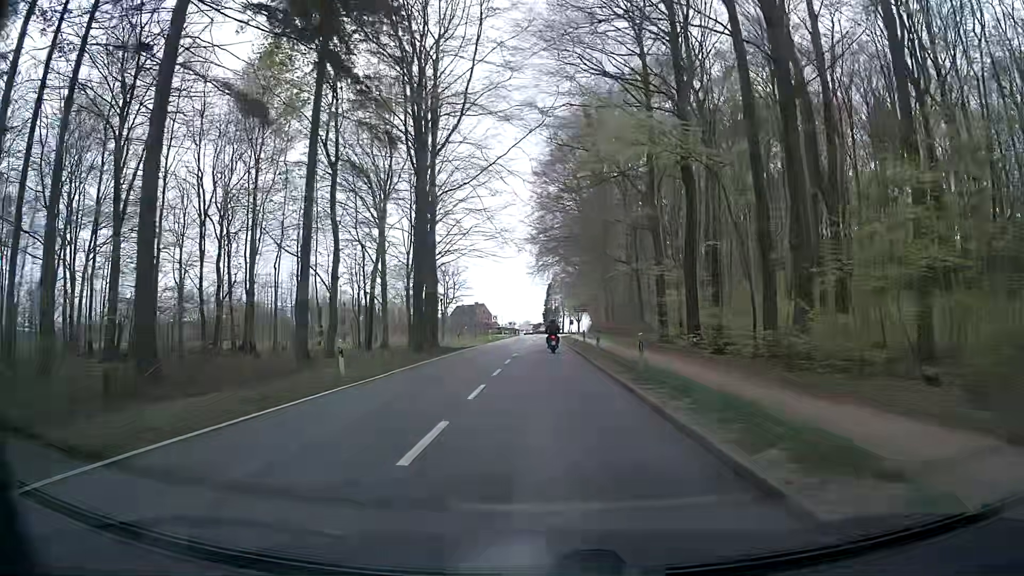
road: secondary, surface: asphalt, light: Day
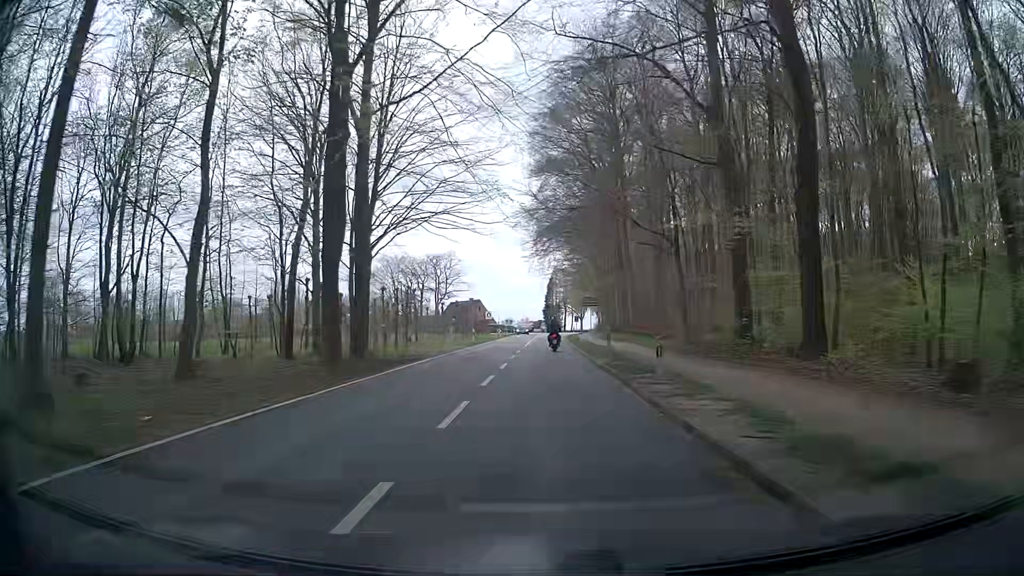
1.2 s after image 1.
(0.0, +15.8) m; +1°
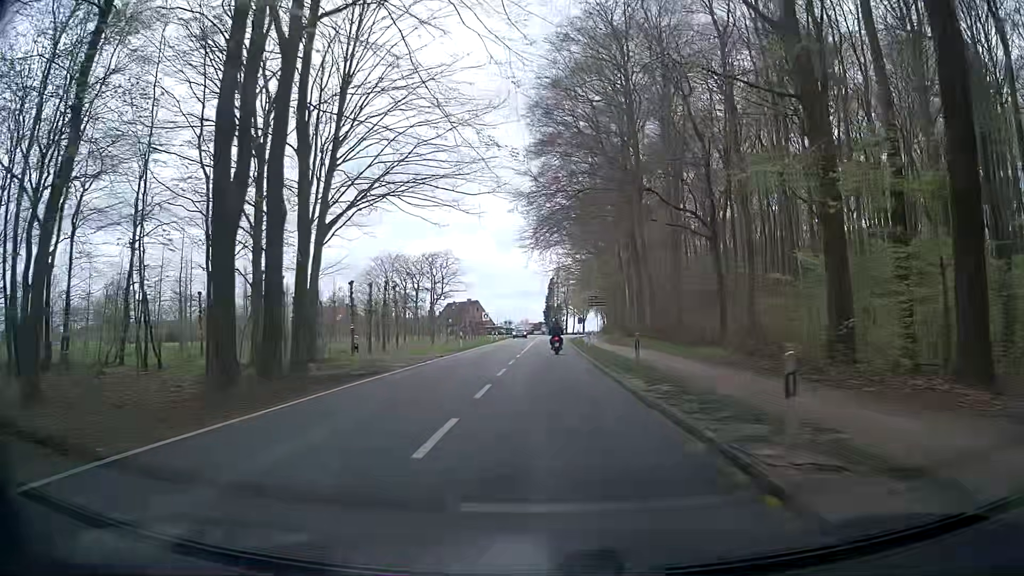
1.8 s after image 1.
(0.0, +7.9) m; -1°
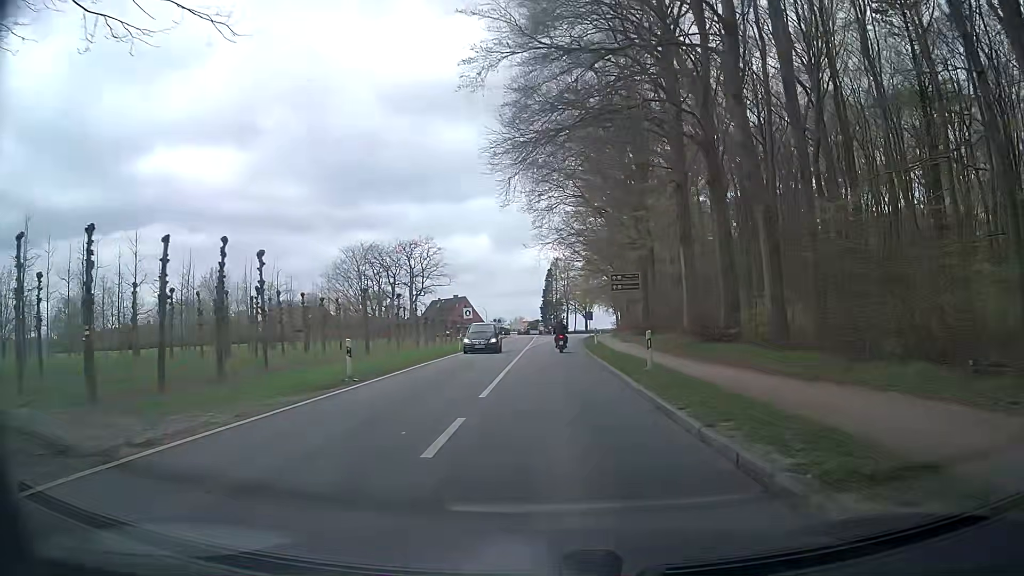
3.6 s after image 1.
(+0.6, +23.9) m; +4°
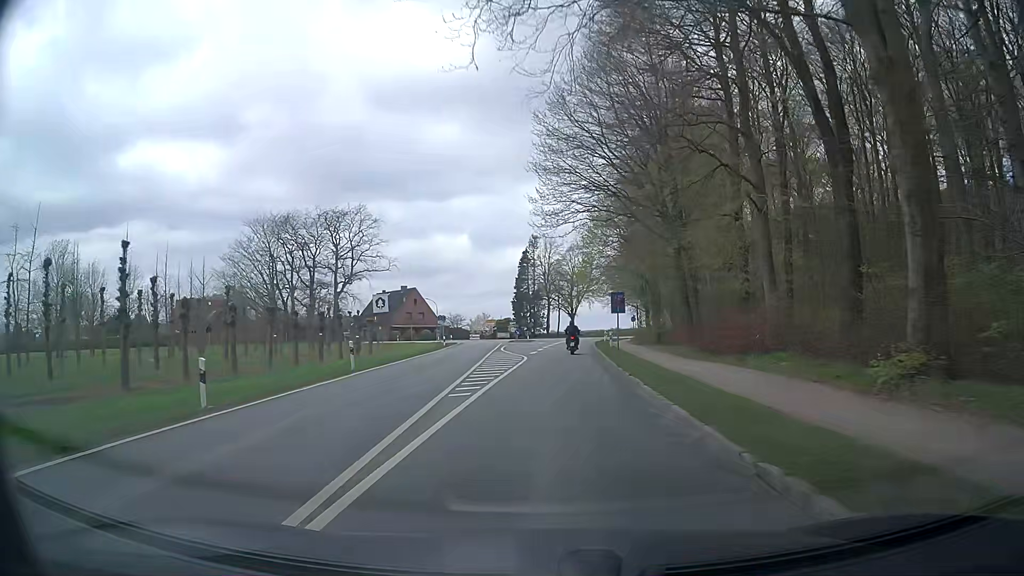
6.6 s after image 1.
(-1.3, +40.2) m; -1°
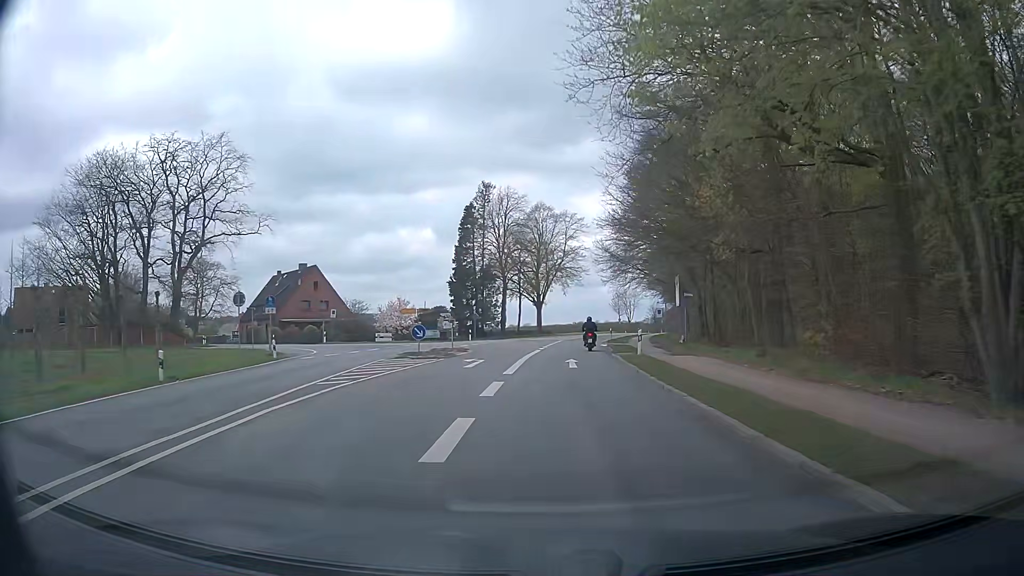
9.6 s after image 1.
(+0.8, +40.4) m; +3°
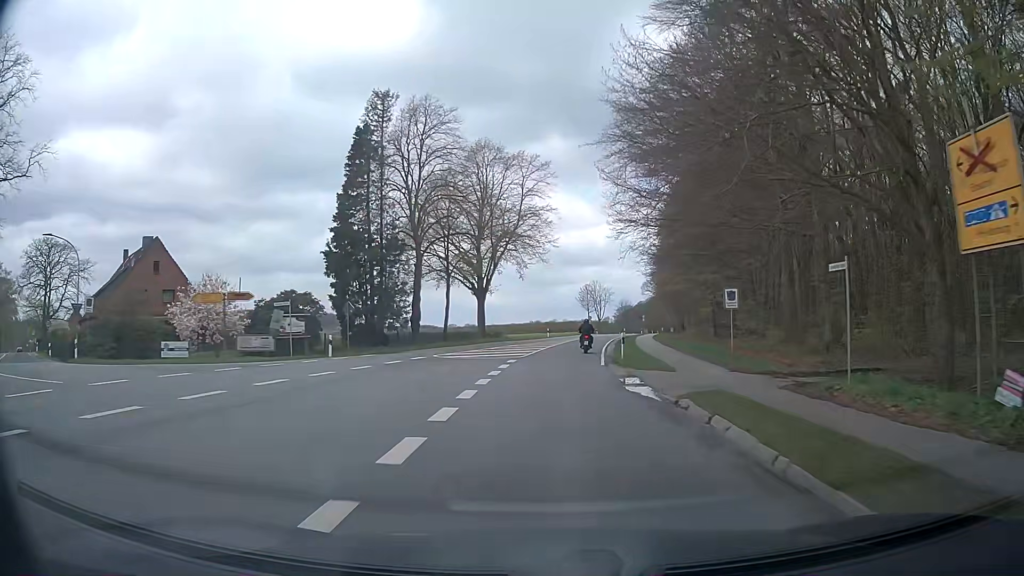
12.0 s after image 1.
(+1.3, +32.3) m; +4°
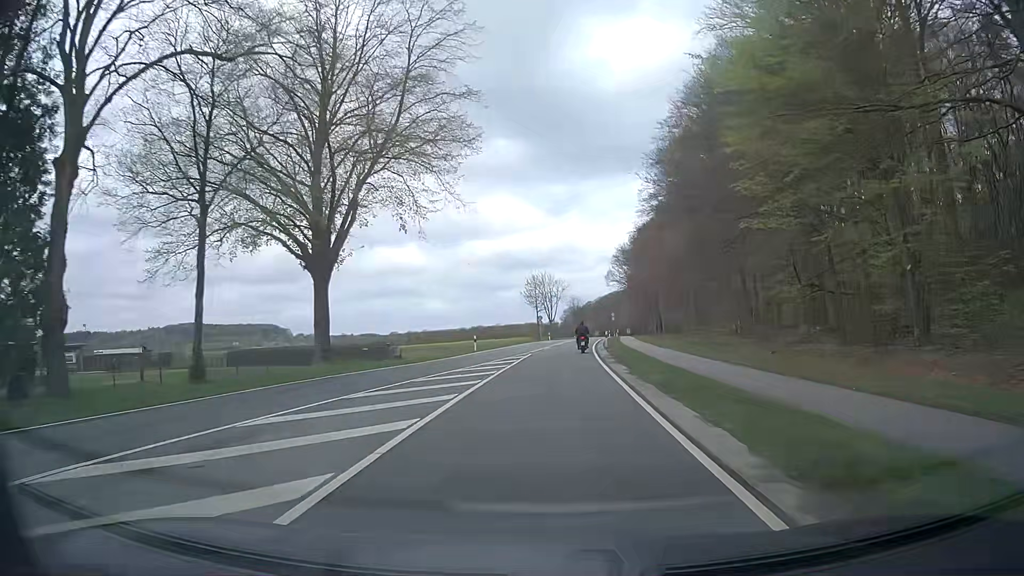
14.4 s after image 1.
(+1.2, +33.1) m; +5°
(0, +10) (0, +20) (+1, +30) (+1, +40) (+2, +50) (+3, +60) (+4, +70) (+5, +80) (+6, +90) (+7, +100) m
